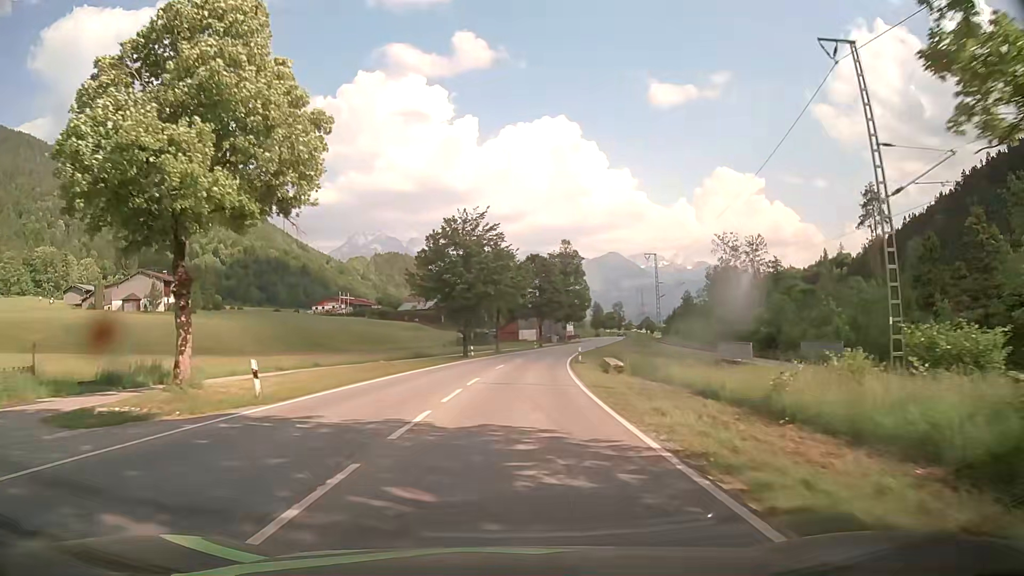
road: primary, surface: asphalt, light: Day
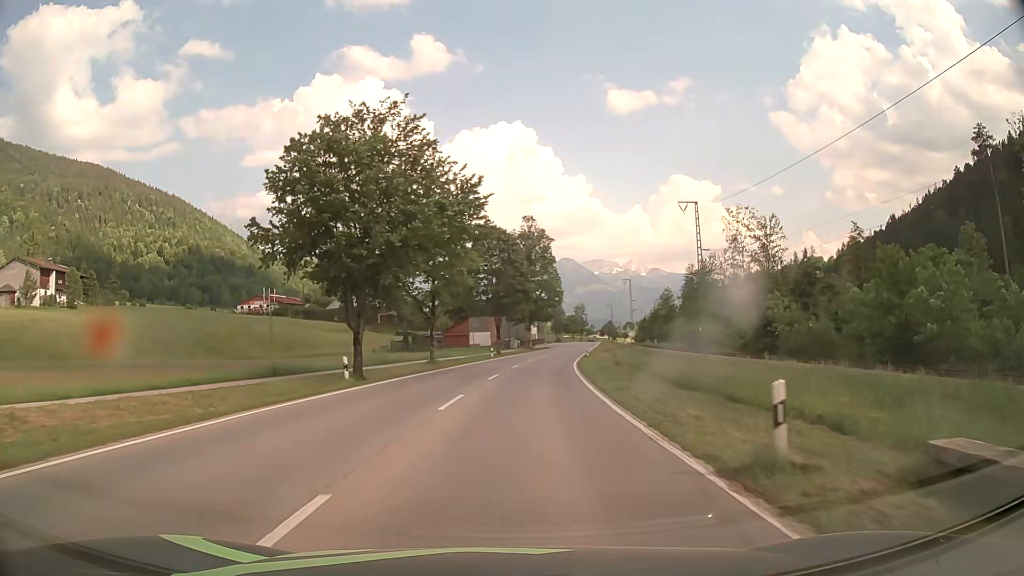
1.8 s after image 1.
(+0.8, +32.4) m; +3°
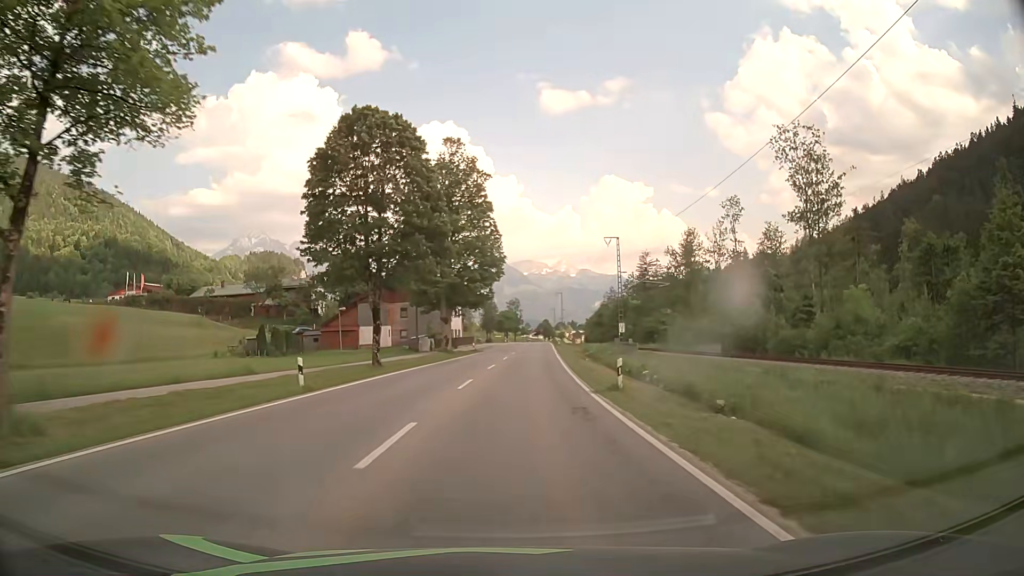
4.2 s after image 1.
(+2.4, +43.0) m; +6°
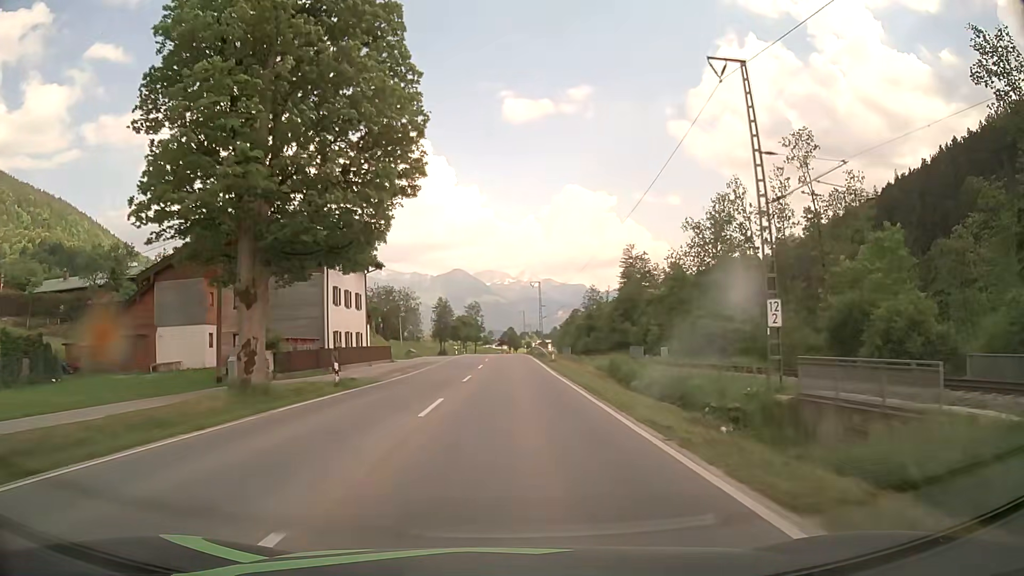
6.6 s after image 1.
(+1.4, +42.9) m; +3°
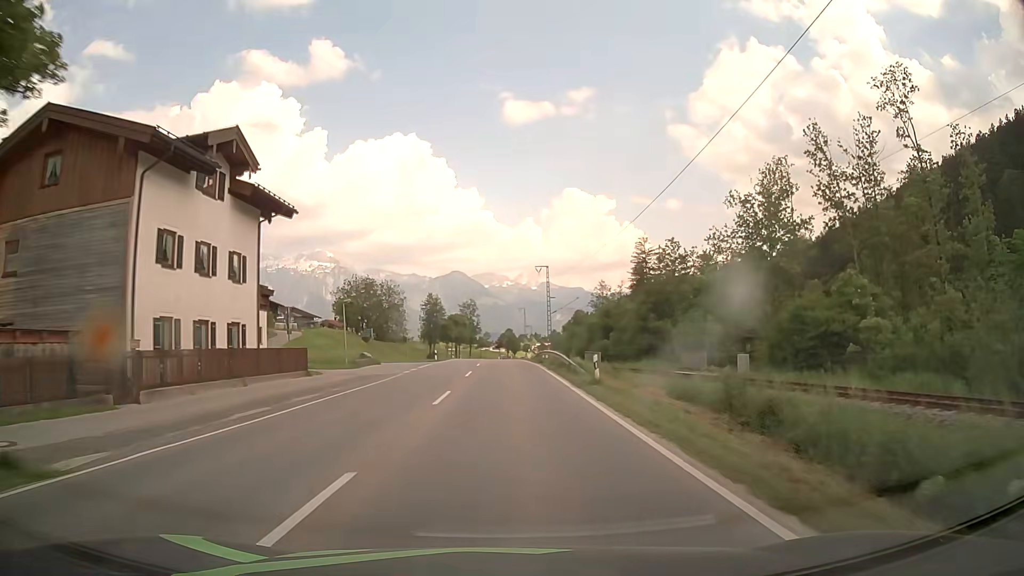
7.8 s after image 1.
(+0.1, +21.7) m; 0°
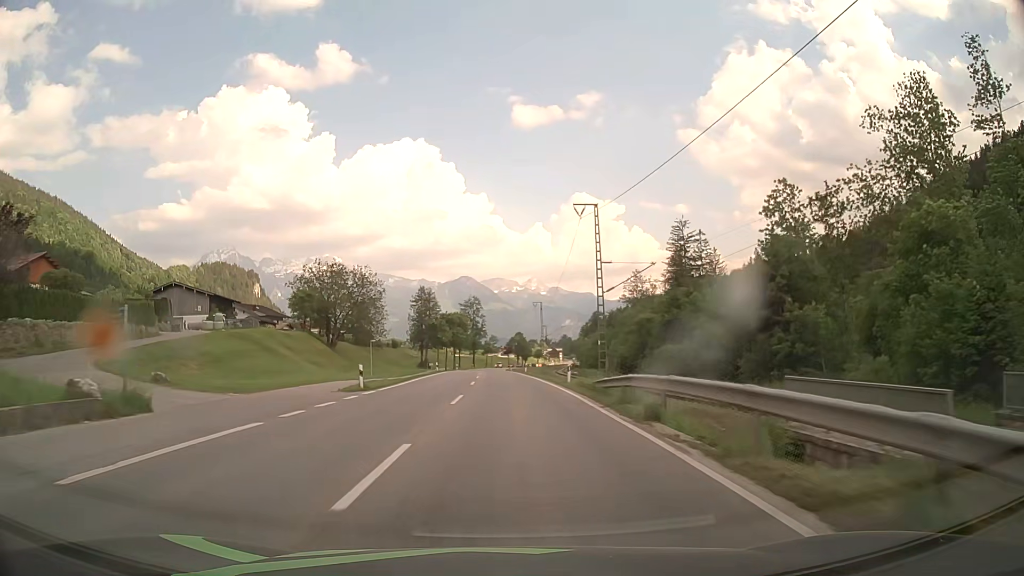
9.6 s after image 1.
(-0.2, +34.1) m; -1°
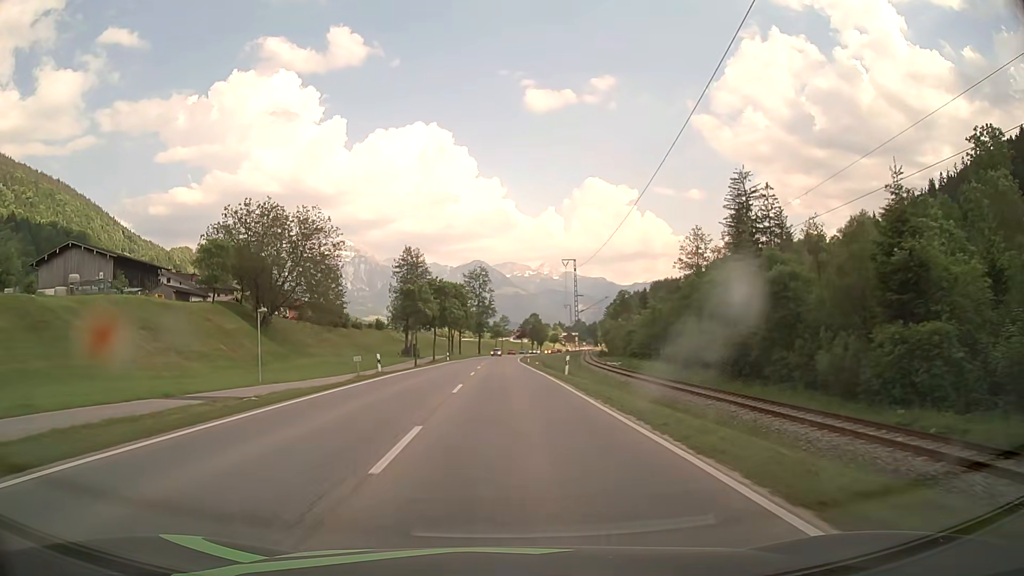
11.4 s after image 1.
(-0.4, +35.5) m; -1°
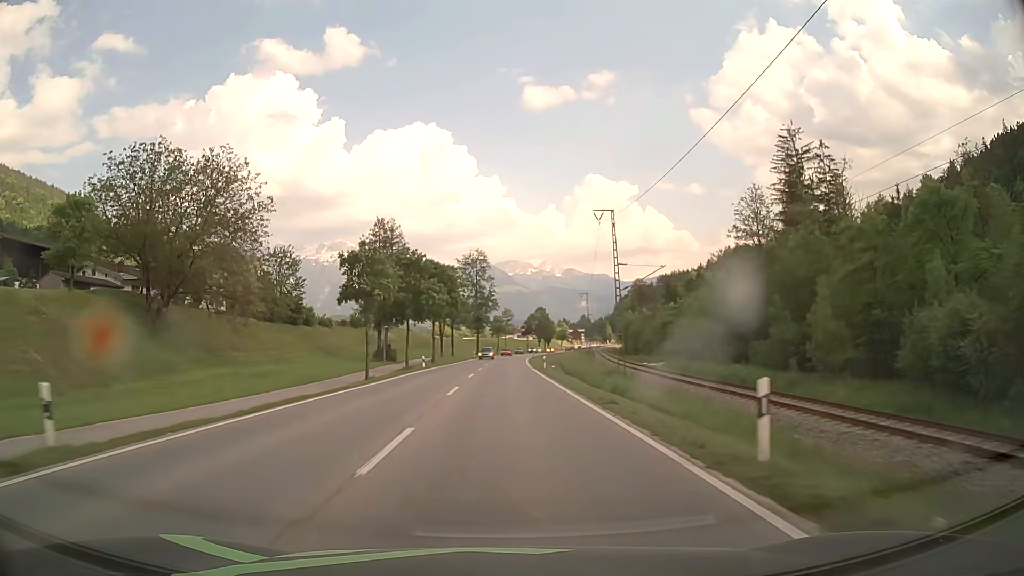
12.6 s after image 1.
(0.0, +24.2) m; 0°
(0, +10) (0, +20) (0, +30) (0, +40) (0, +50) (0, +60) (+1, +70) (+1, +80) (+2, +90) (+2, +100) m
